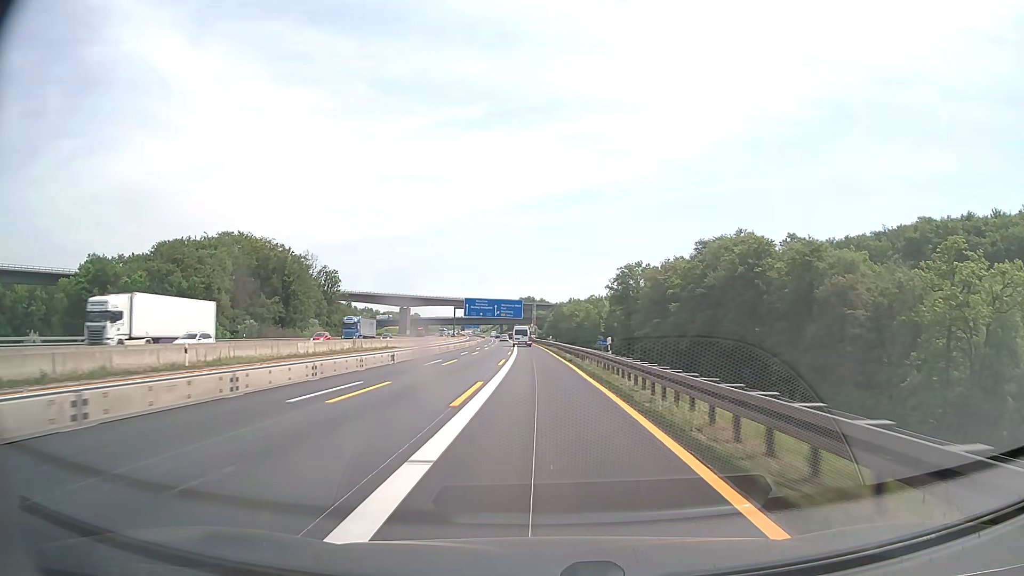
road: motorway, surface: asphalt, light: Day
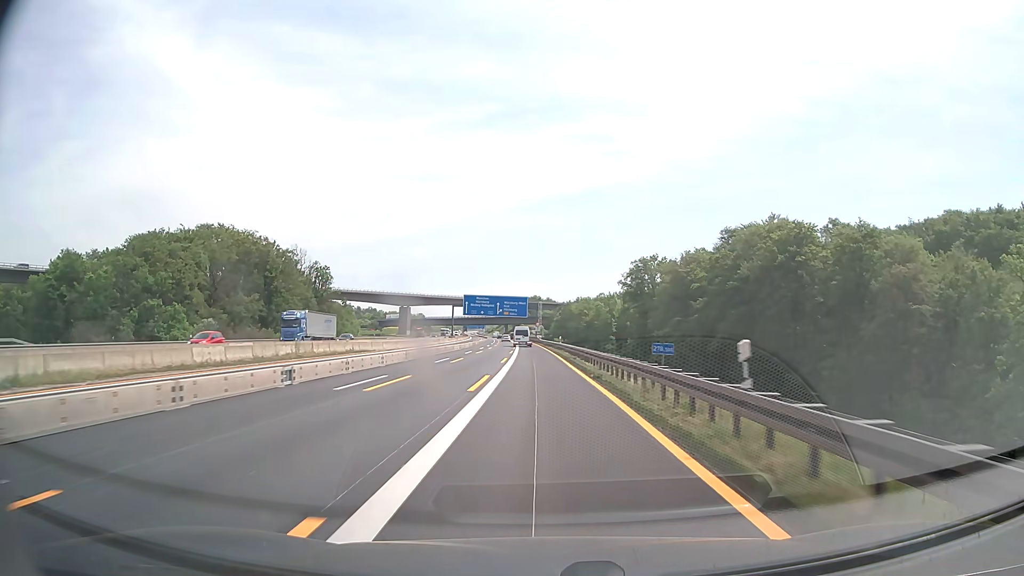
(-0.1, +14.7) m; -1°
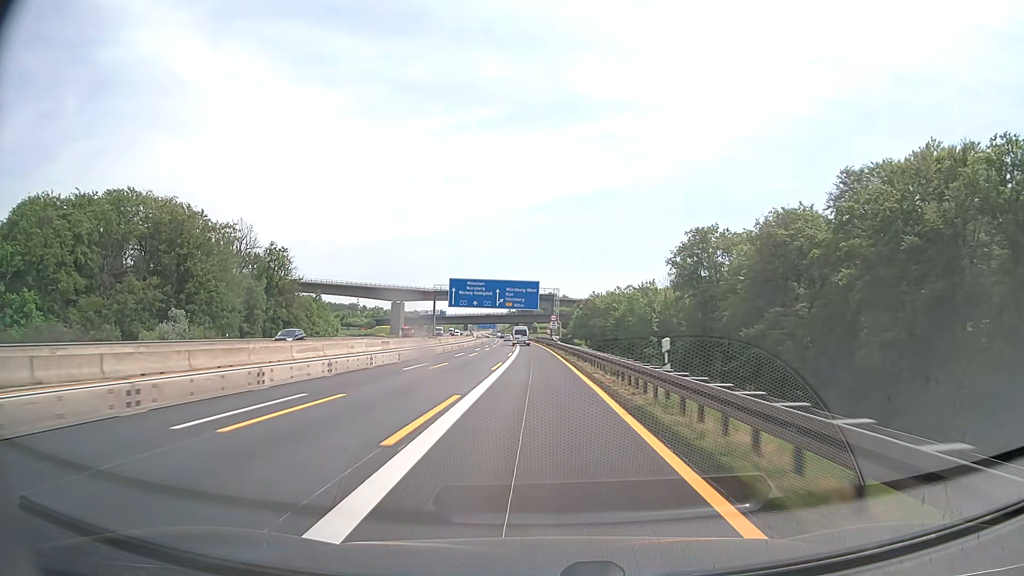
(-0.4, +44.0) m; -1°
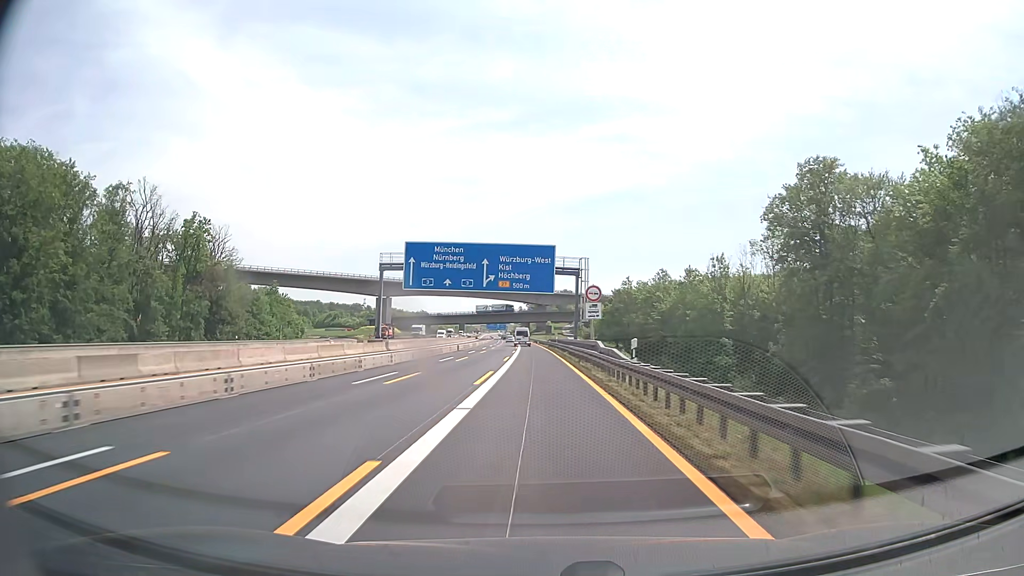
(-0.4, +44.0) m; -1°
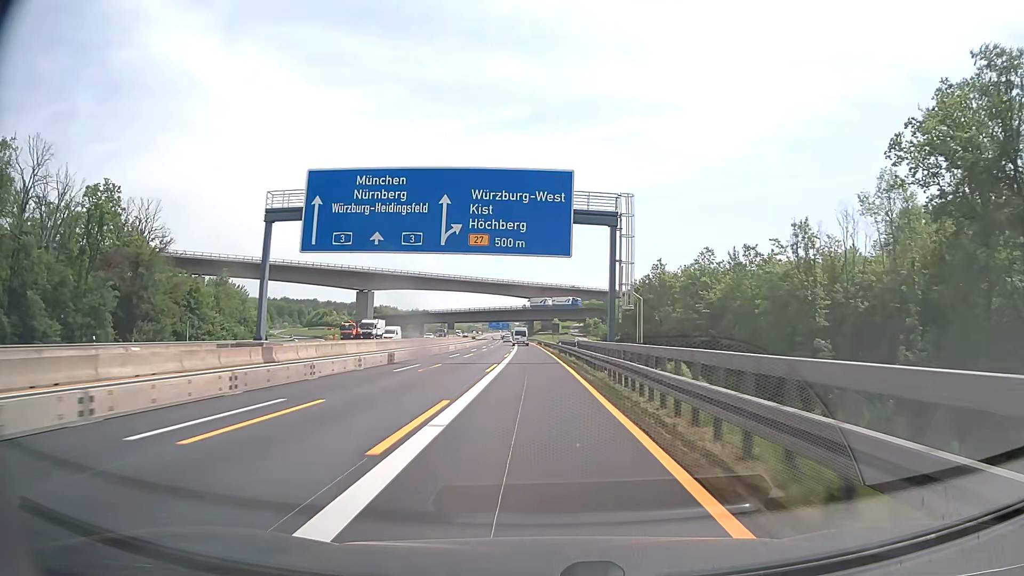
(-0.1, +29.3) m; -1°
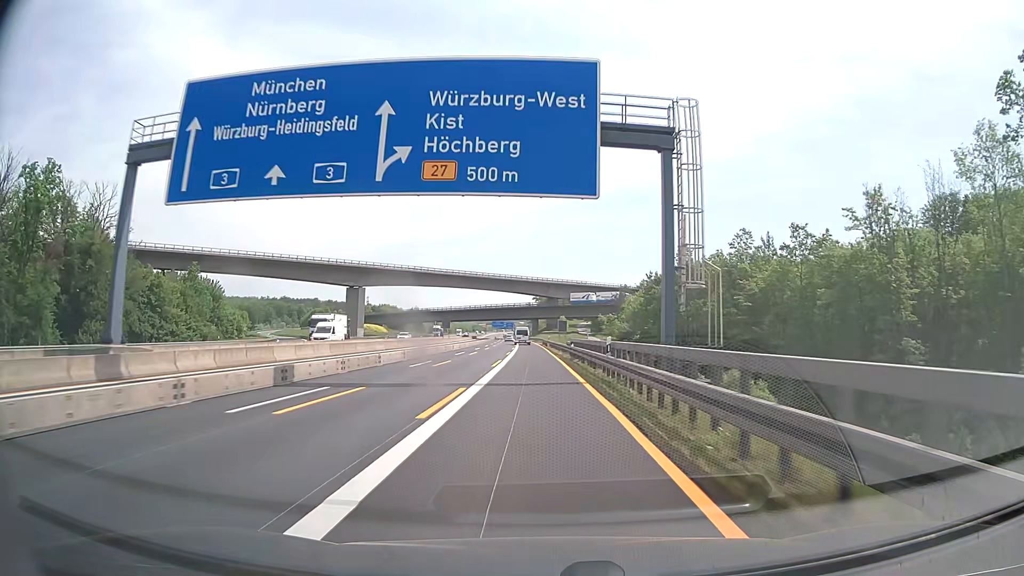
(0.0, +14.7) m; 0°
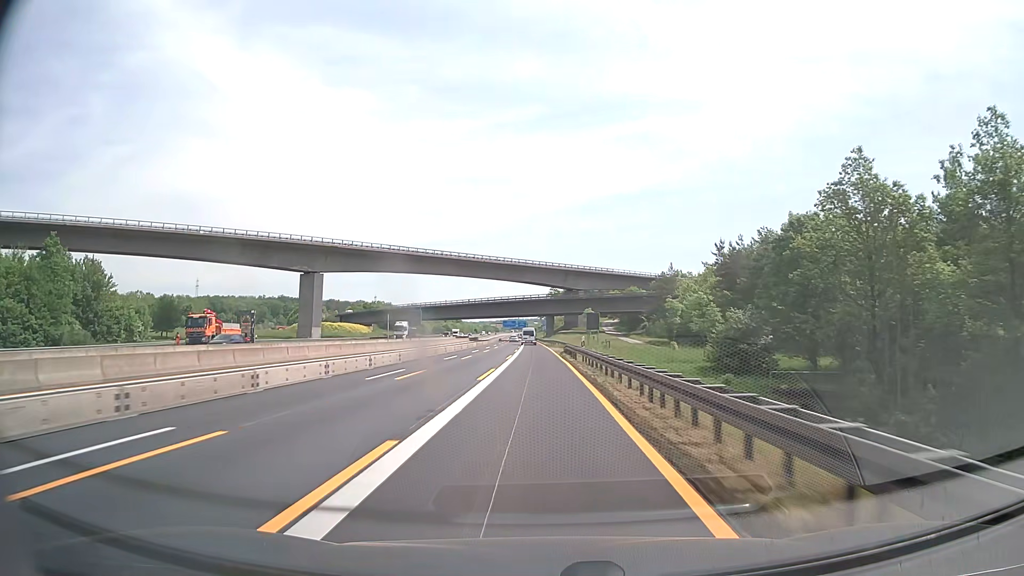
(-0.5, +44.3) m; -1°
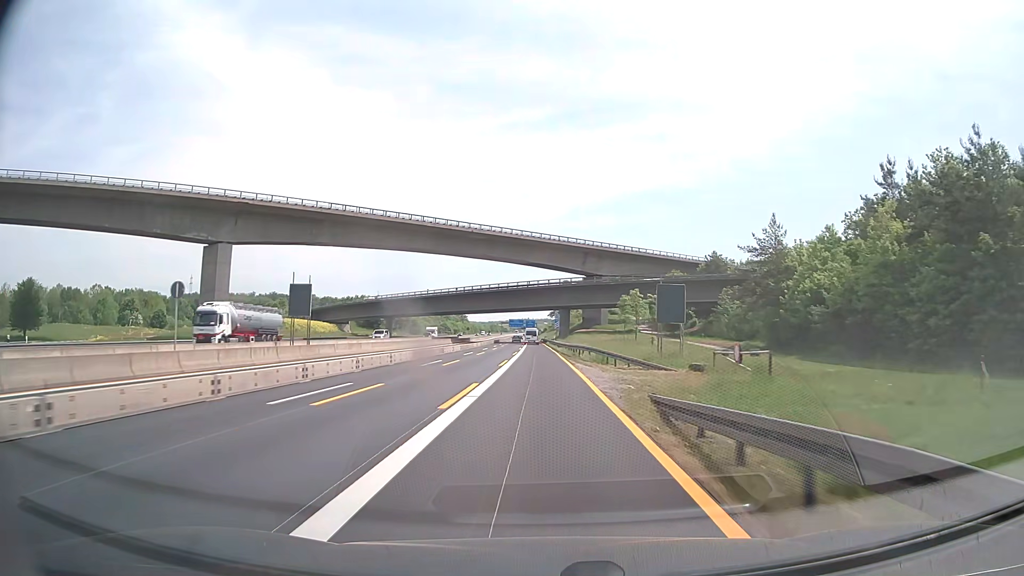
(-0.3, +44.2) m; -1°
(0, +10) (0, +20) (0, +30) (0, +40) (0, +50) (0, +60) (-1, +70) (-1, +80) (-1, +90) (-1, +100) m
